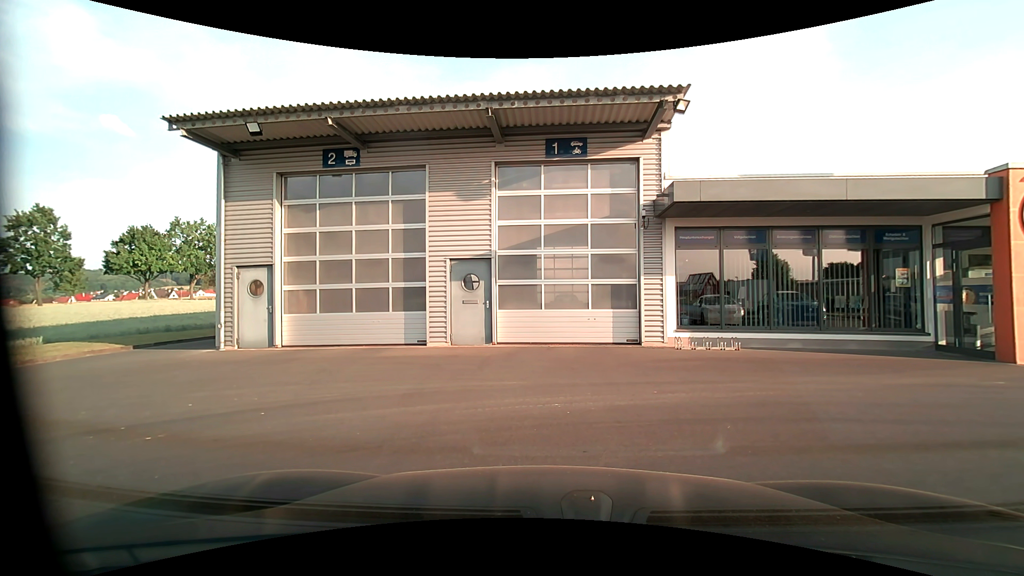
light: Day
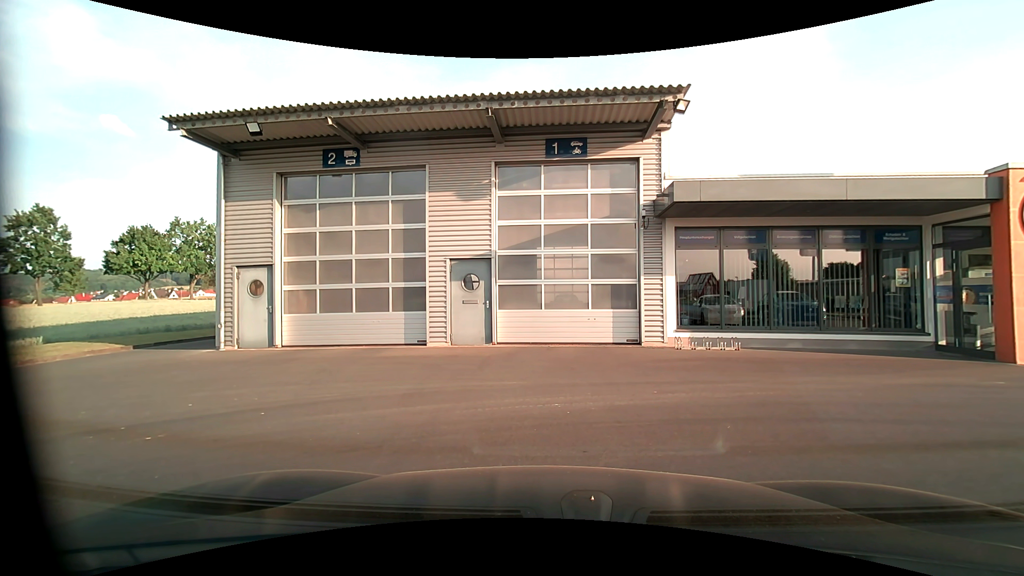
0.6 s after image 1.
(0.0, 0.0) m; 0°
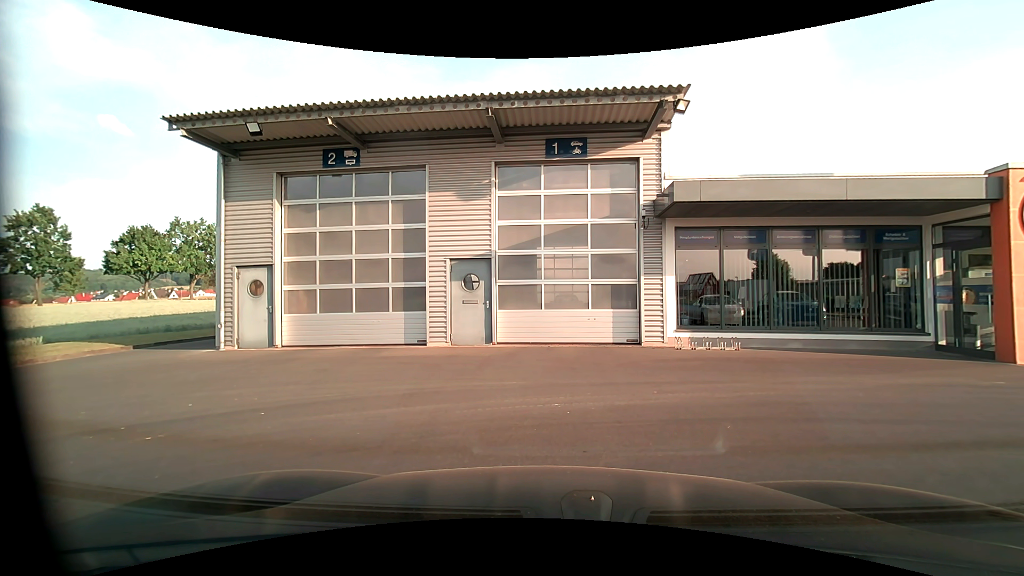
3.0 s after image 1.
(0.0, 0.0) m; 0°
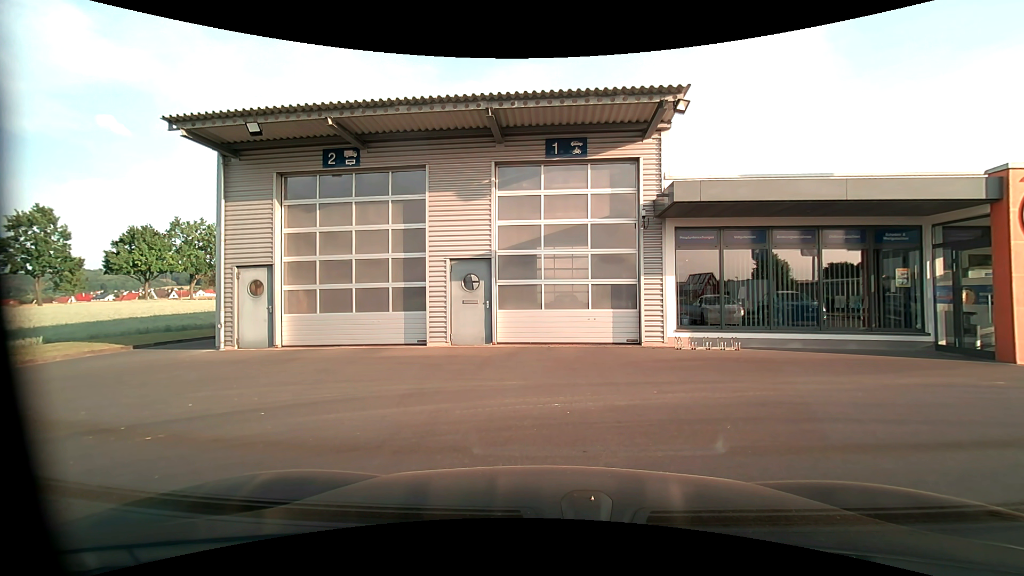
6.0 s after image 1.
(0.0, 0.0) m; 0°
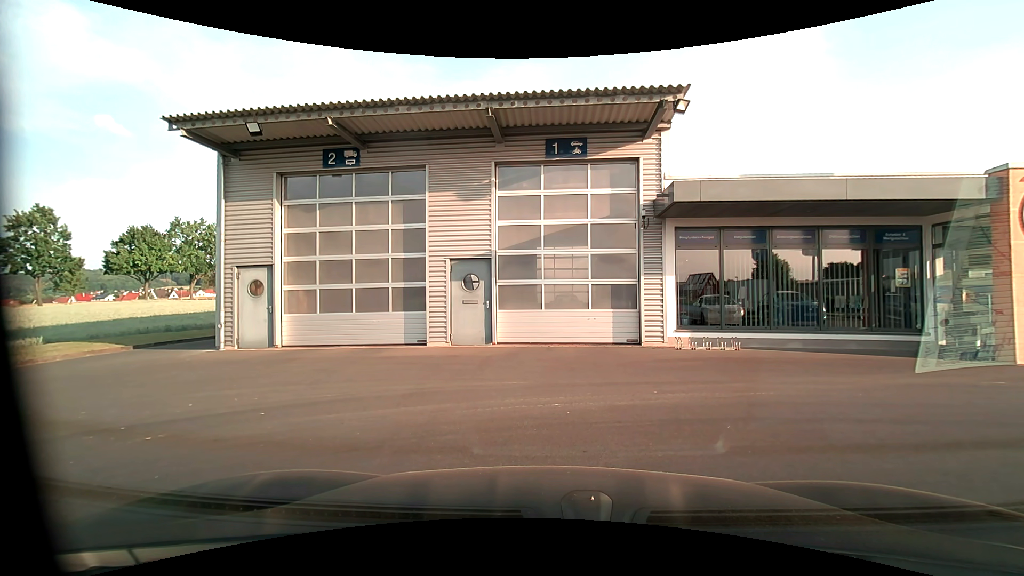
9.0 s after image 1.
(0.0, +0.1) m; 0°
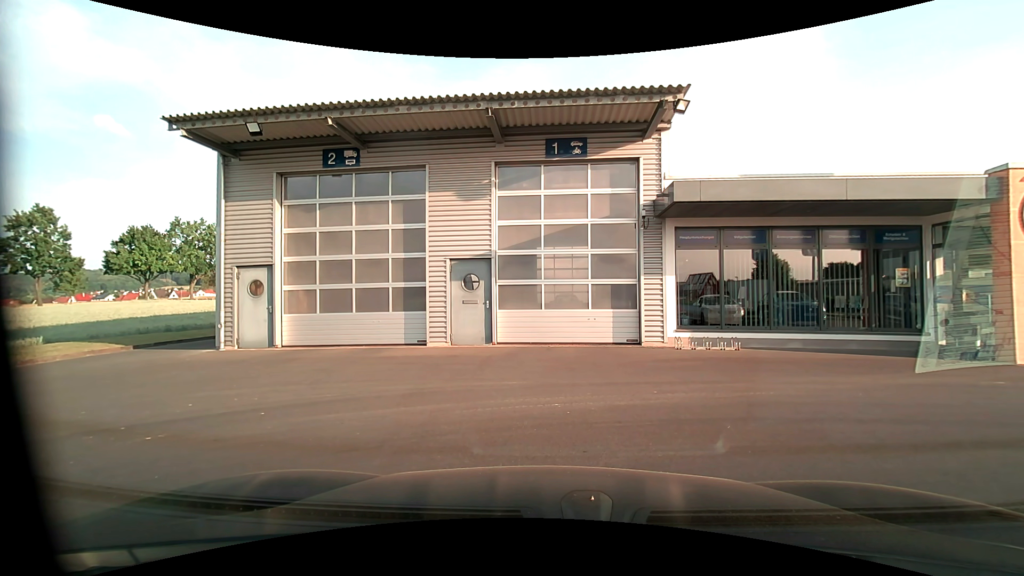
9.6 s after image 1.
(0.0, 0.0) m; 0°
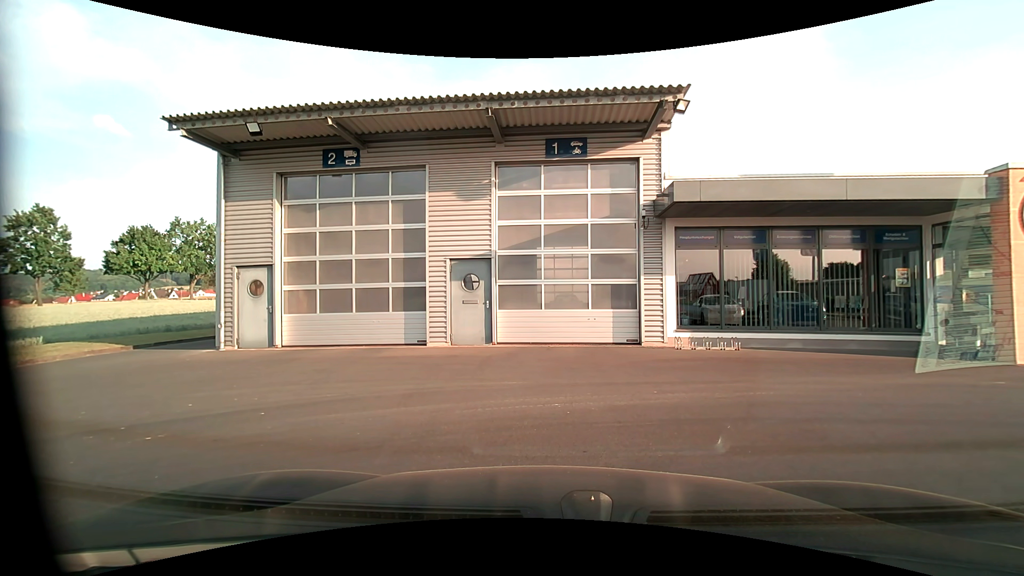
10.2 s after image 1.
(0.0, 0.0) m; 0°
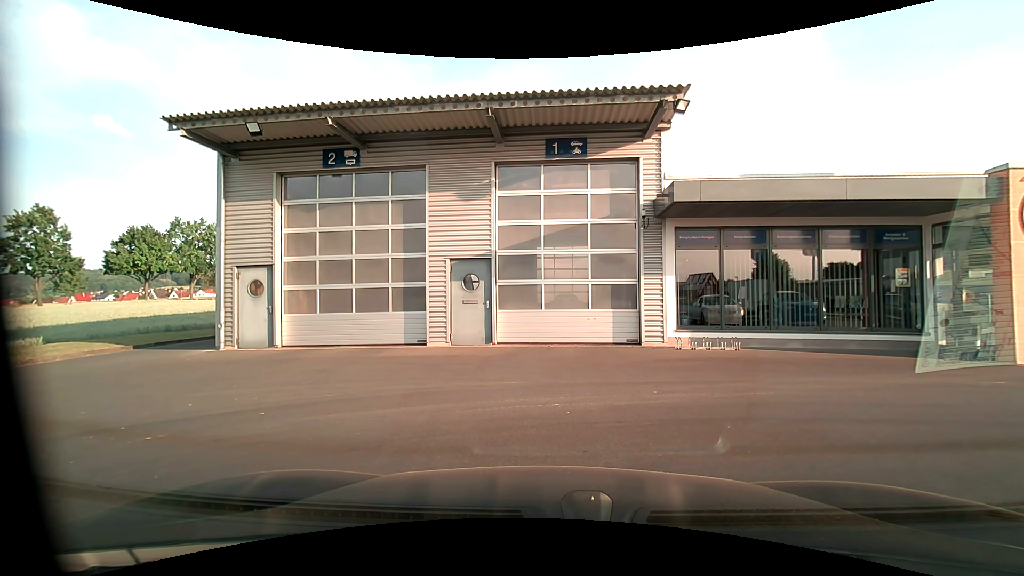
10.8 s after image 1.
(0.0, 0.0) m; 0°
